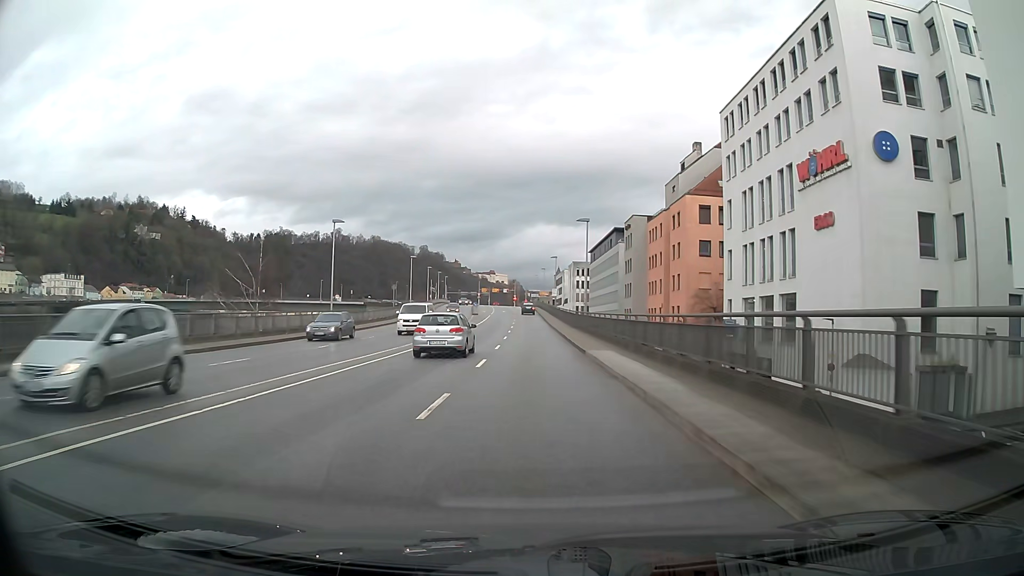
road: primary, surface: asphalt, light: Day
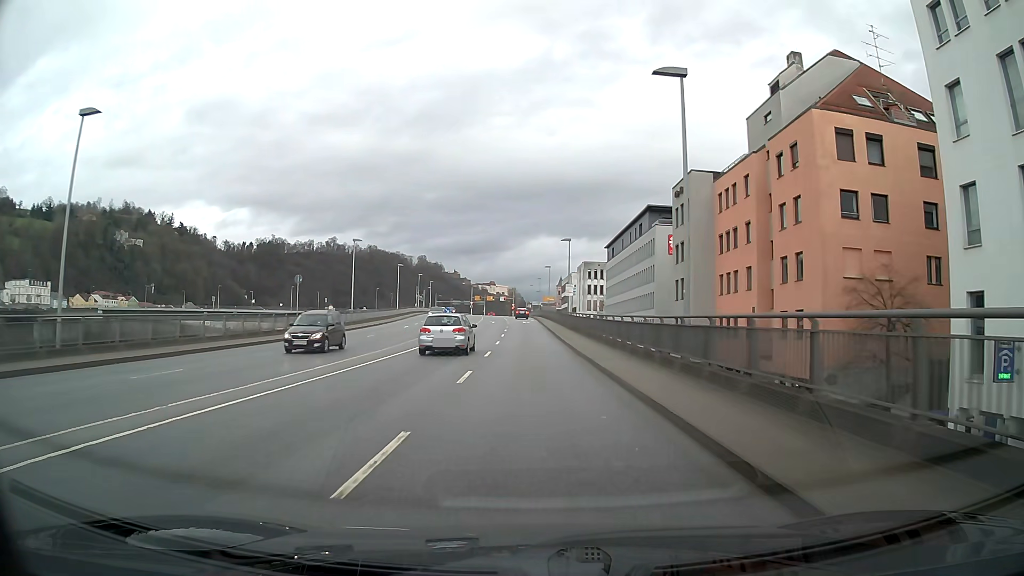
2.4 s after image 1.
(-0.1, +31.2) m; 0°
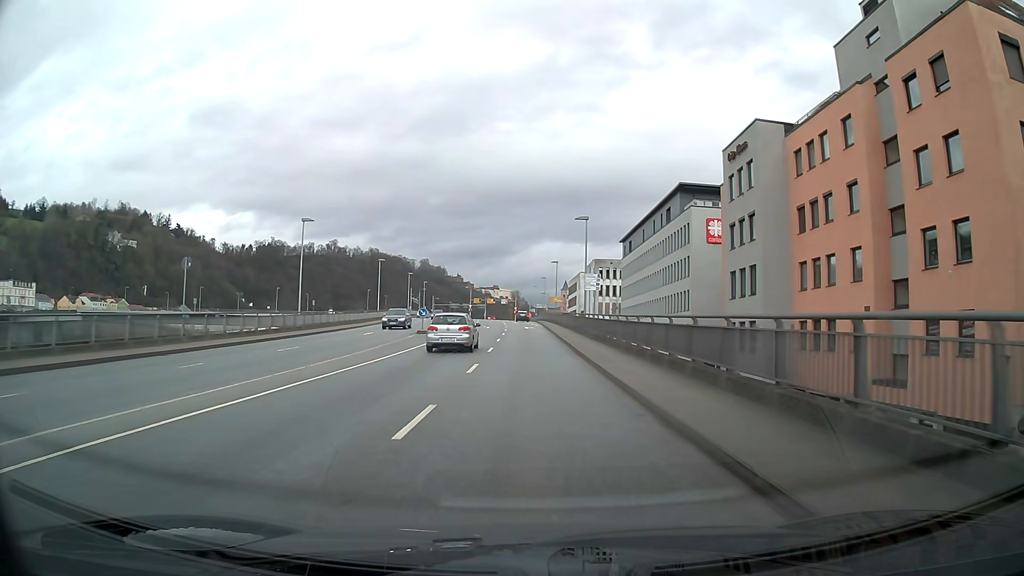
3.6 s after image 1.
(0.0, +15.5) m; 0°
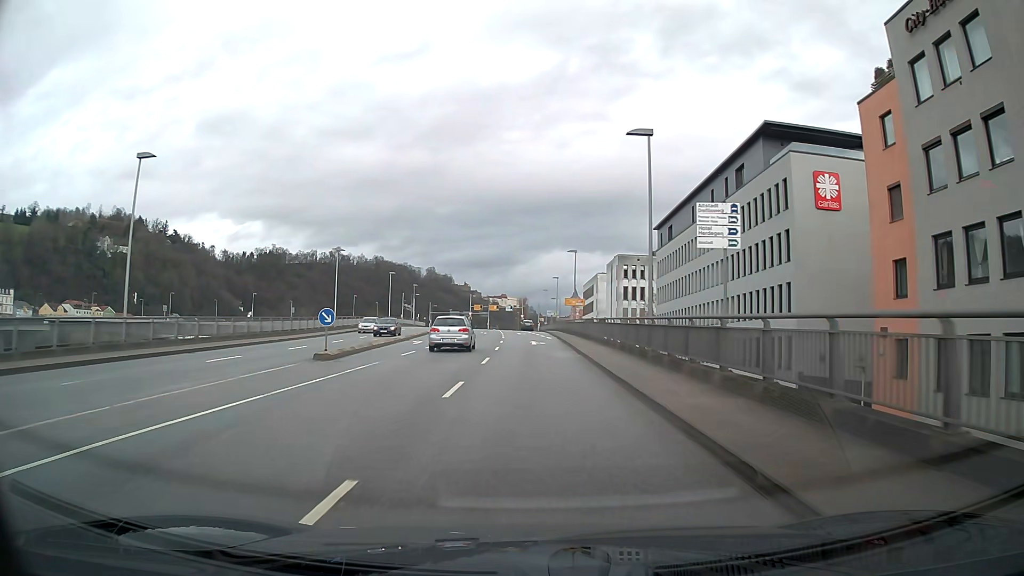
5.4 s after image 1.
(-0.1, +22.9) m; -1°
